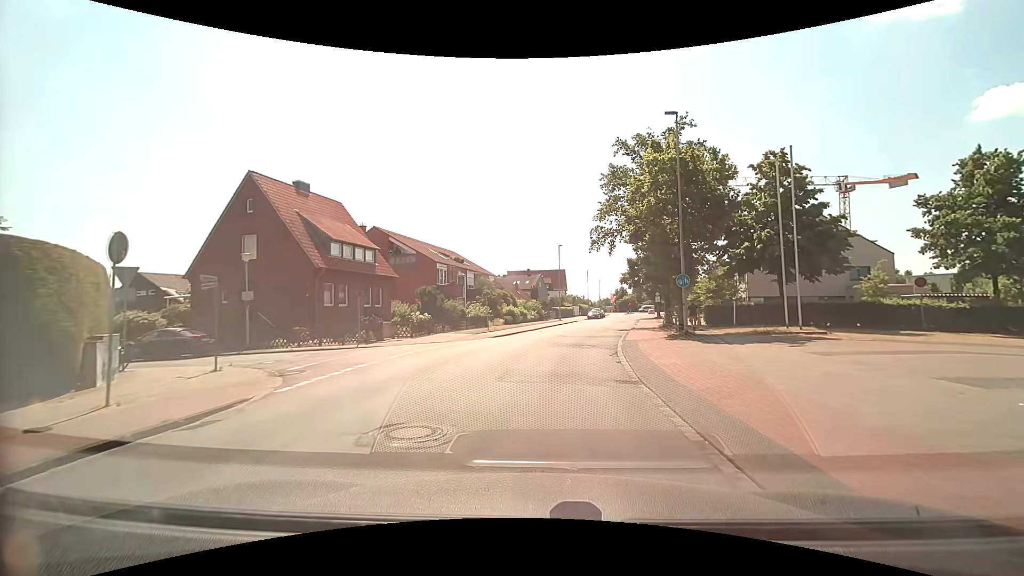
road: tertiary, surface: asphalt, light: Day
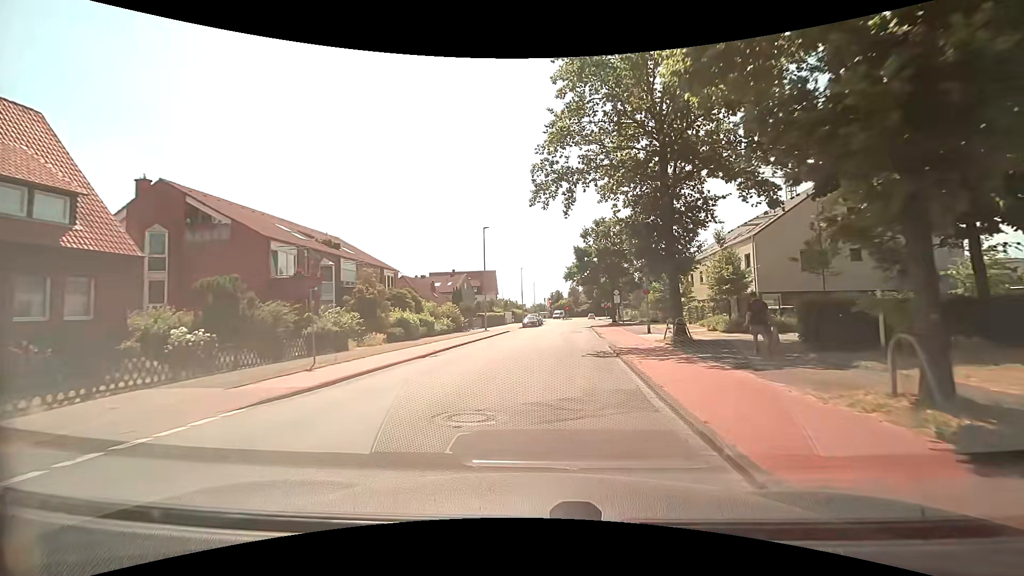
(+1.4, +19.3) m; +8°
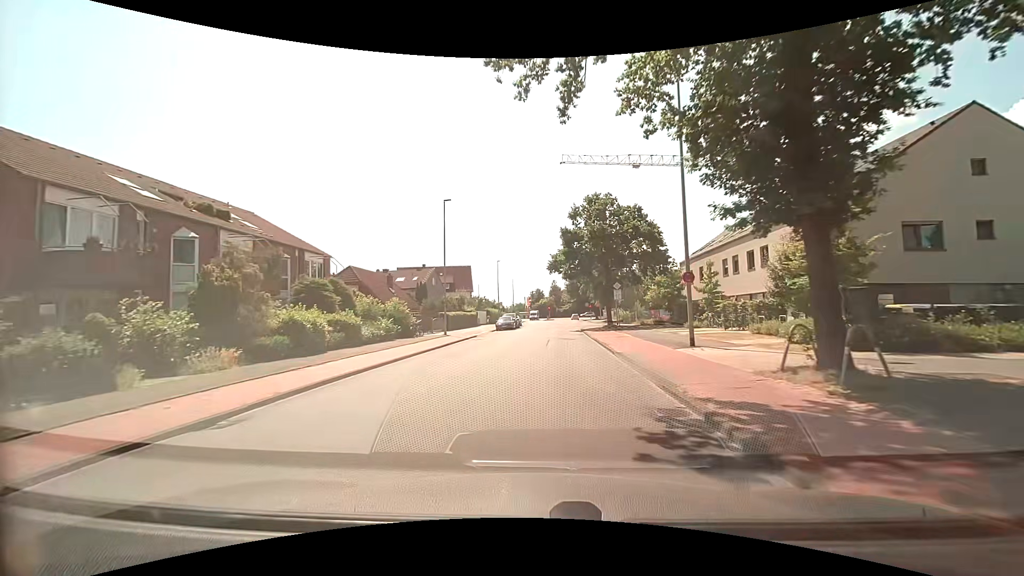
(+0.2, +12.1) m; +2°
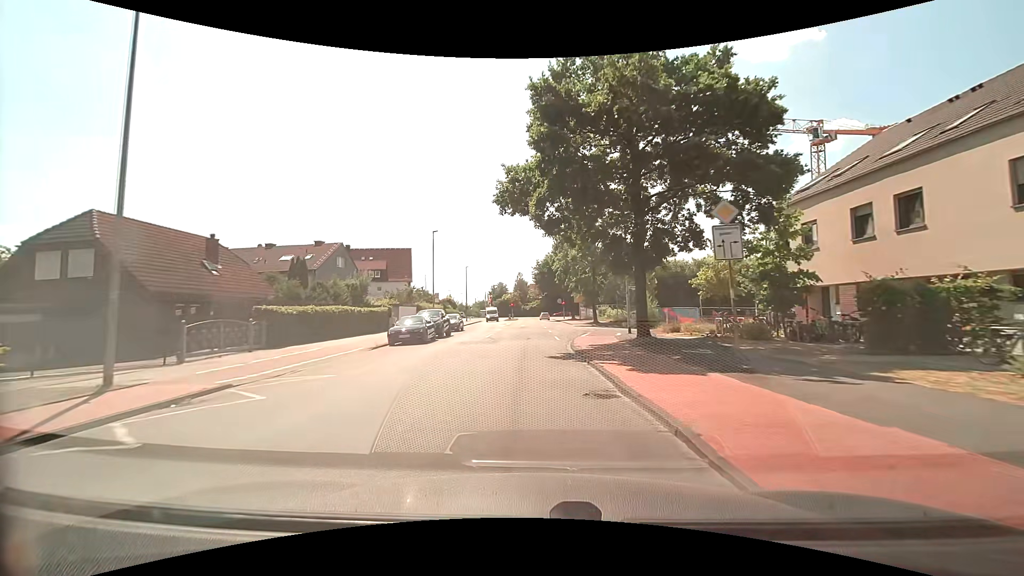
(+1.3, +27.1) m; +4°
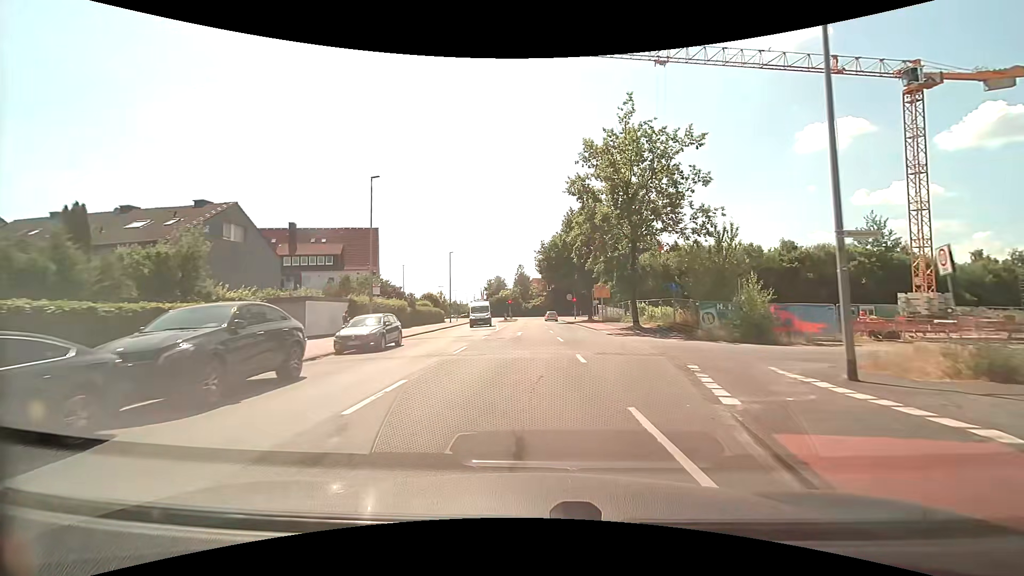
(-0.3, +21.5) m; -1°
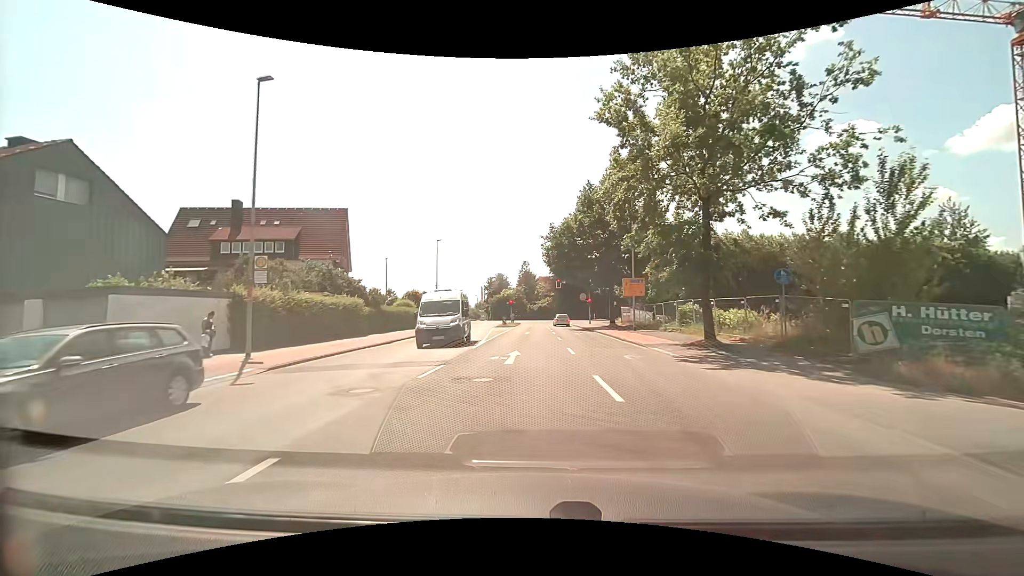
(+0.1, +14.1) m; -1°
